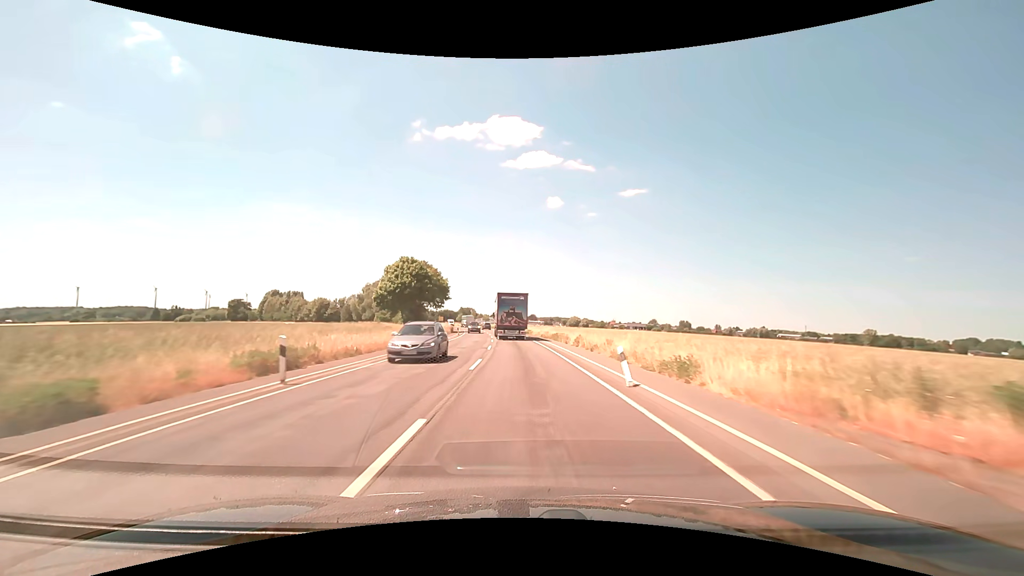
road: secondary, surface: asphalt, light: Day
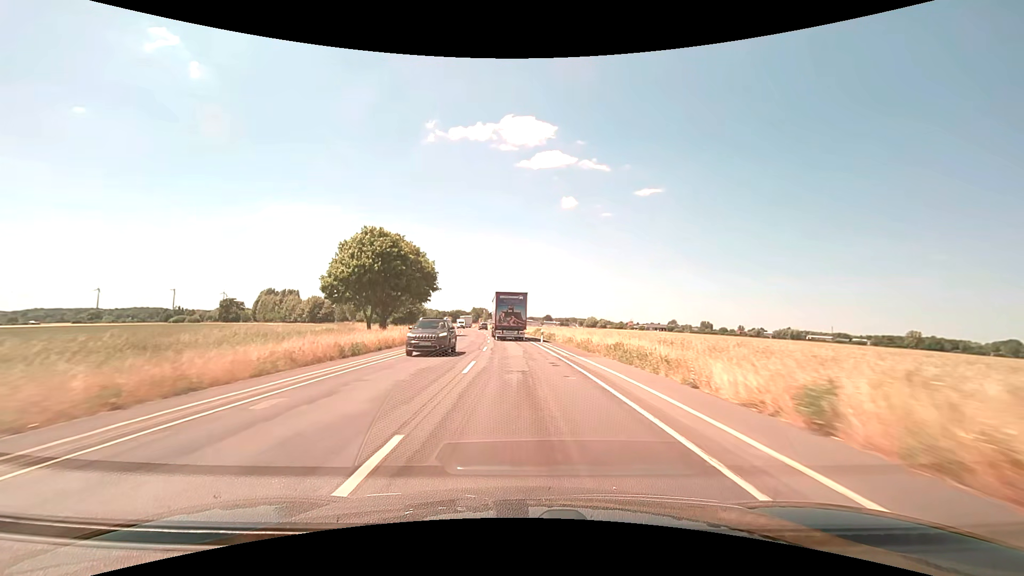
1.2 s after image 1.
(-0.3, +25.1) m; -2°
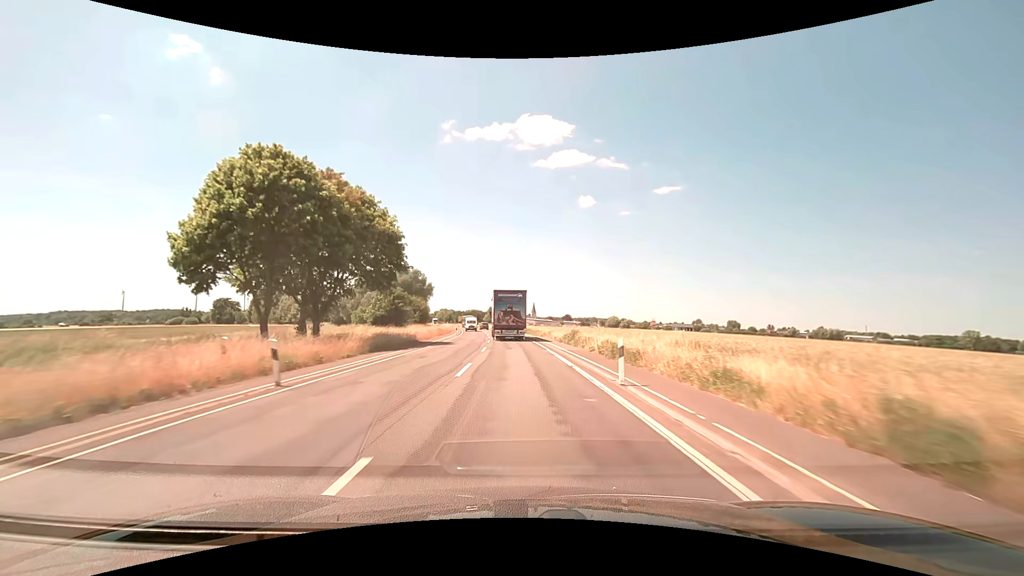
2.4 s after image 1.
(-0.4, +25.1) m; -2°
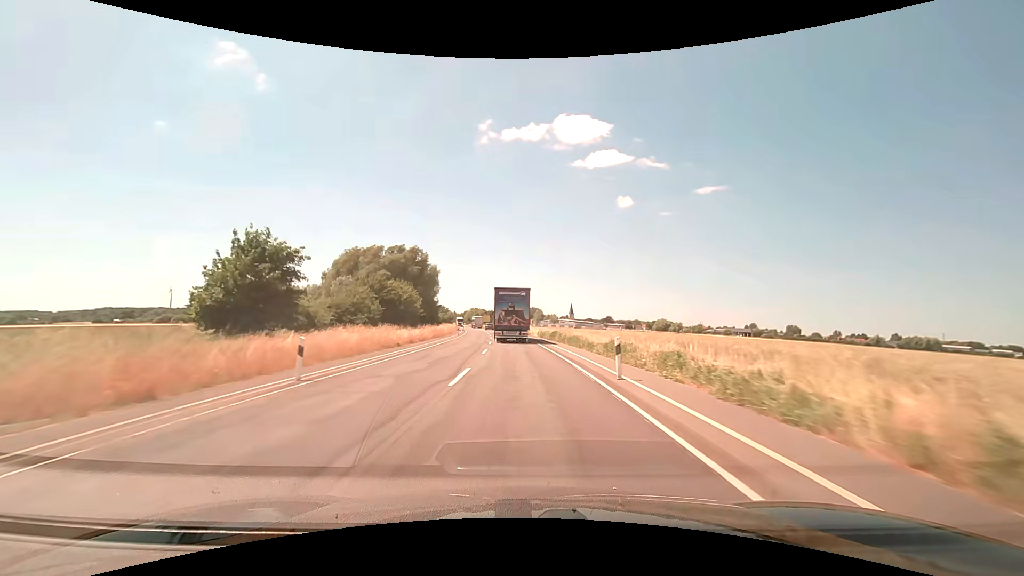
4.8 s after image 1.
(-1.8, +49.8) m; -4°
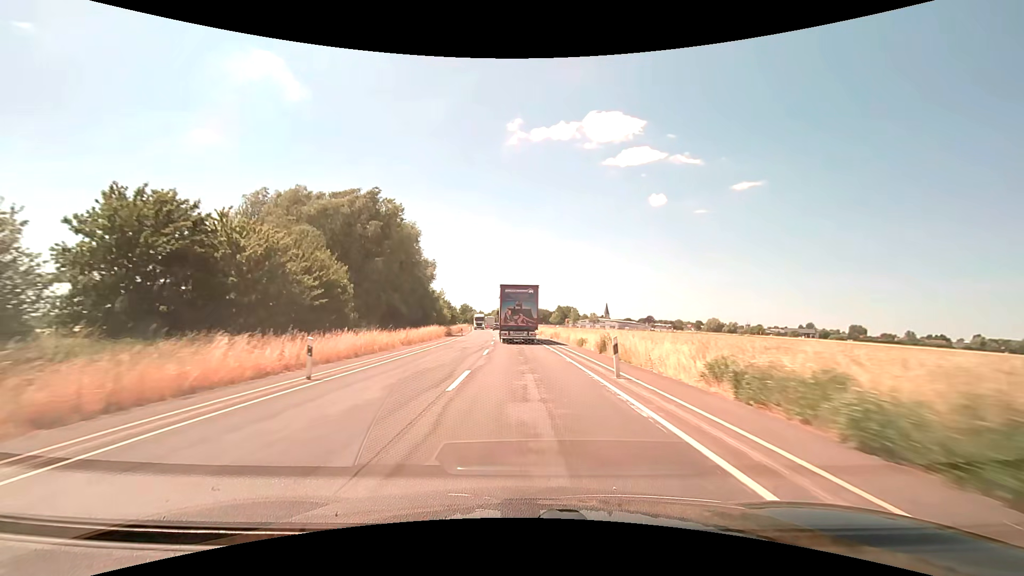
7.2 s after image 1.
(-1.7, +48.9) m; -4°
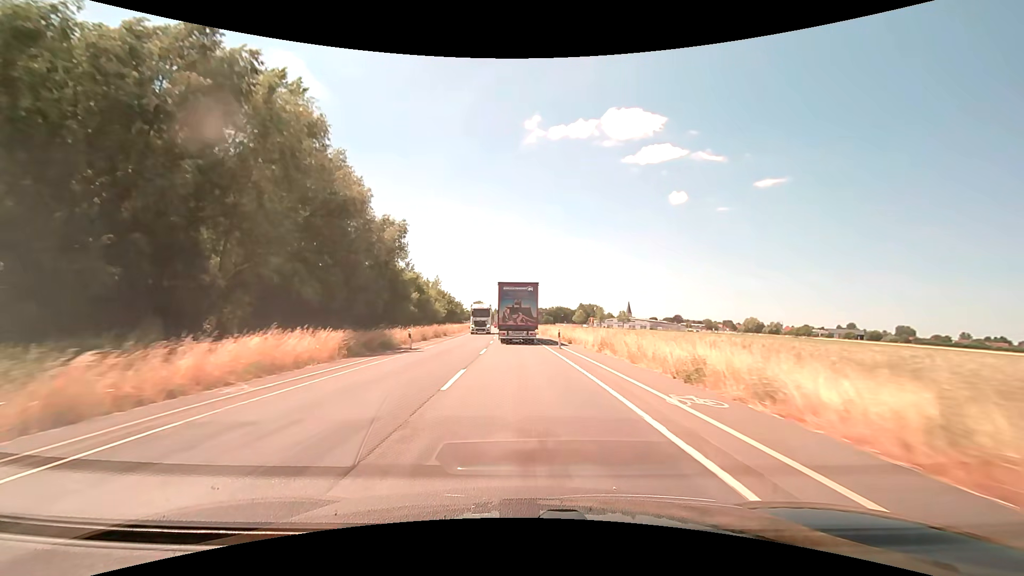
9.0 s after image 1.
(-0.6, +36.1) m; -2°
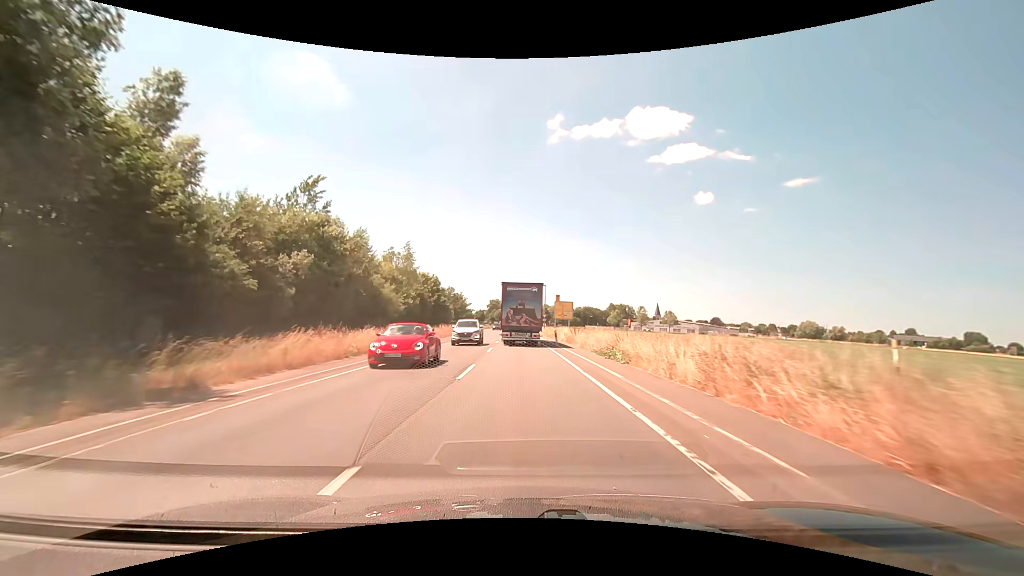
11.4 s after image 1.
(-0.9, +45.6) m; -3°
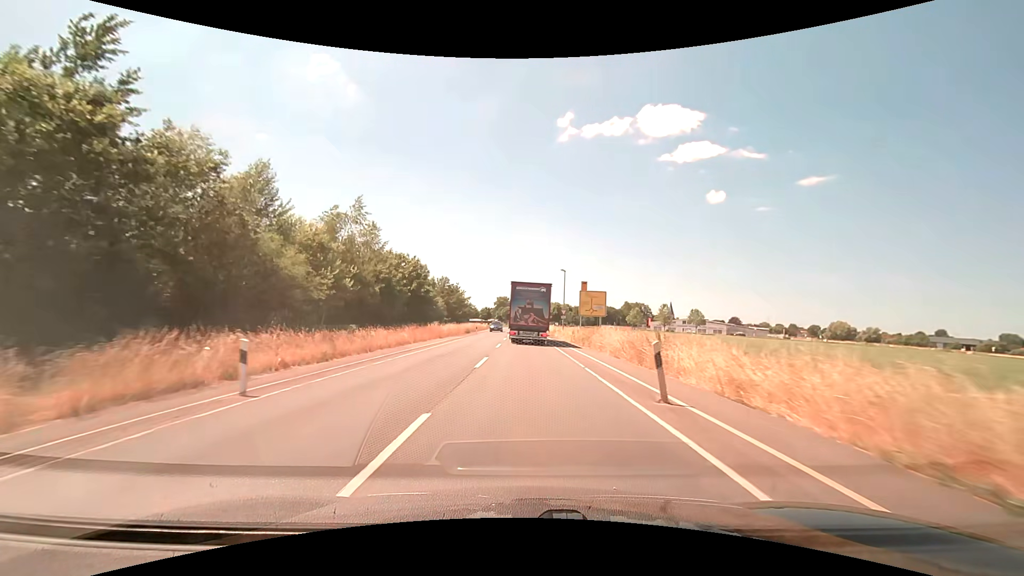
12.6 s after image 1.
(-0.2, +21.4) m; -1°
(0, +10) (0, +20) (0, +30) (0, +40) (0, +50) (0, +60) (0, +70) (0, +80) (0, +90) (0, +100) m
